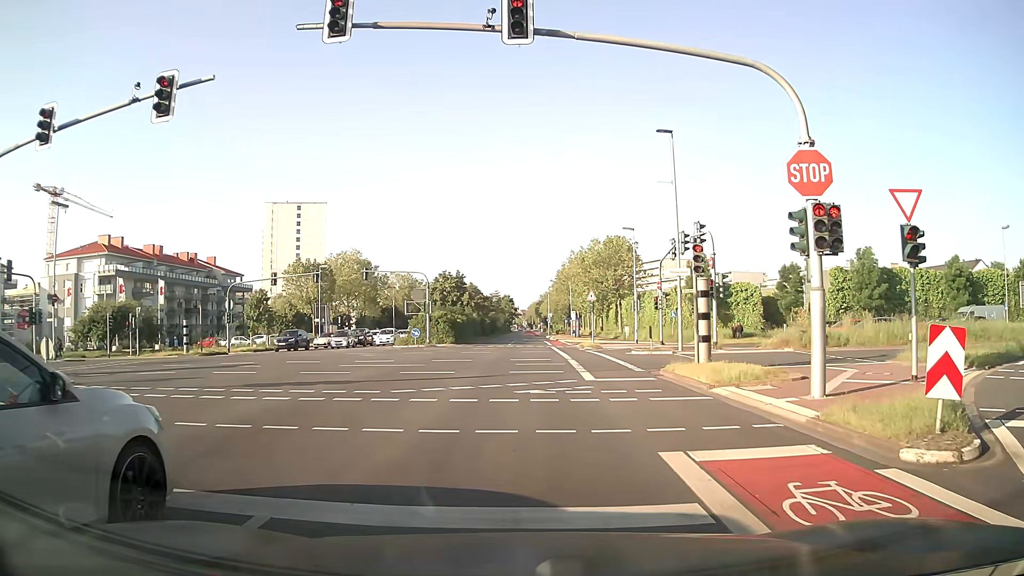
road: secondary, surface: asphalt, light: Day
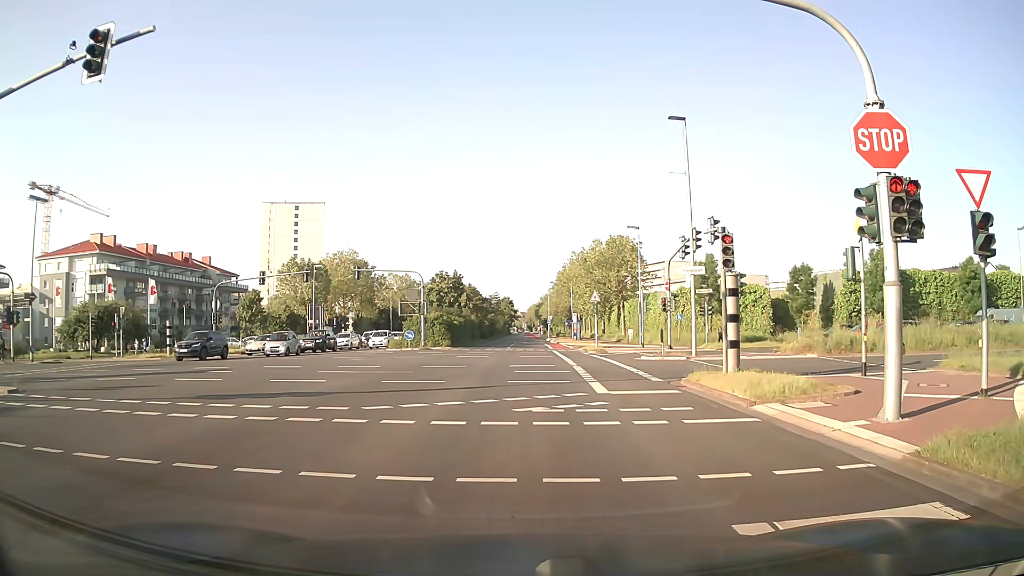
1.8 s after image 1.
(0.0, +2.3) m; +1°
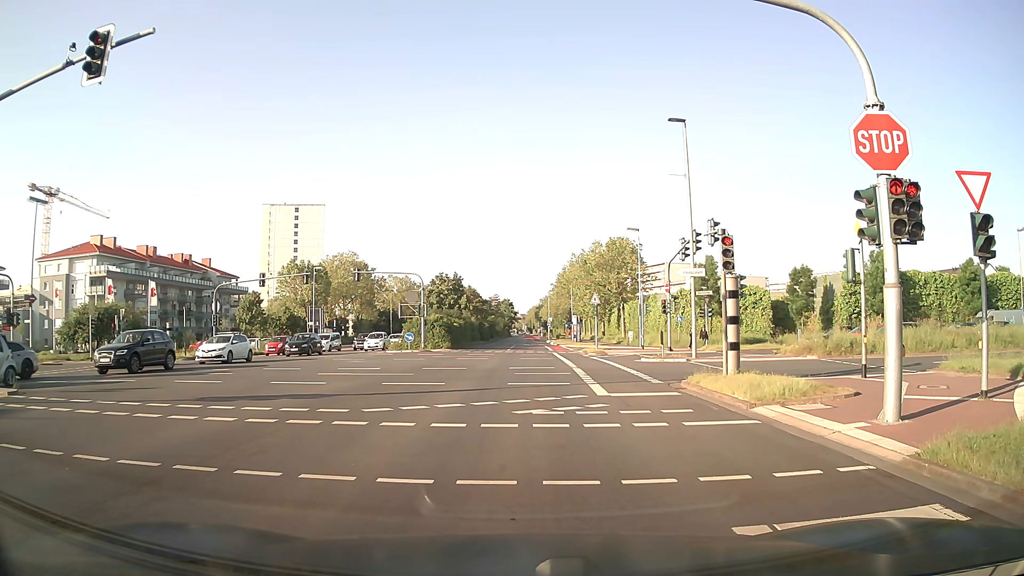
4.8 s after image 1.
(0.0, +0.1) m; 0°
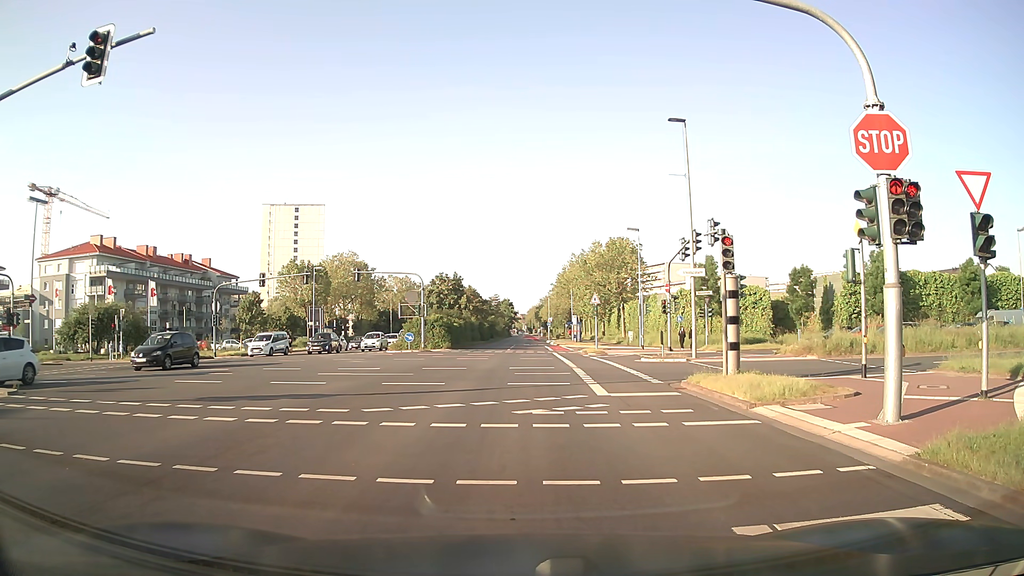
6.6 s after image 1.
(0.0, 0.0) m; 0°
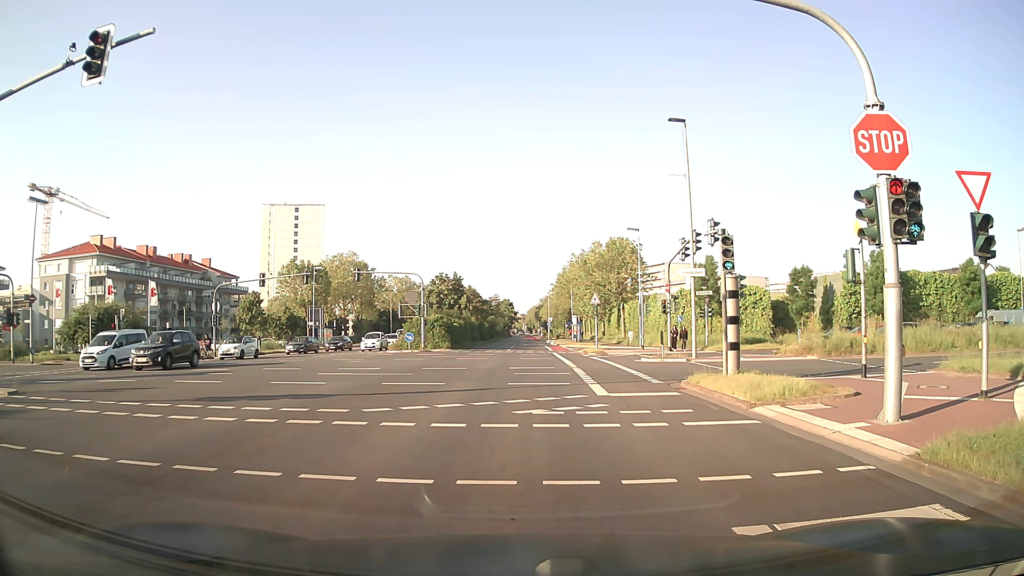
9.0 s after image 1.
(0.0, 0.0) m; 0°
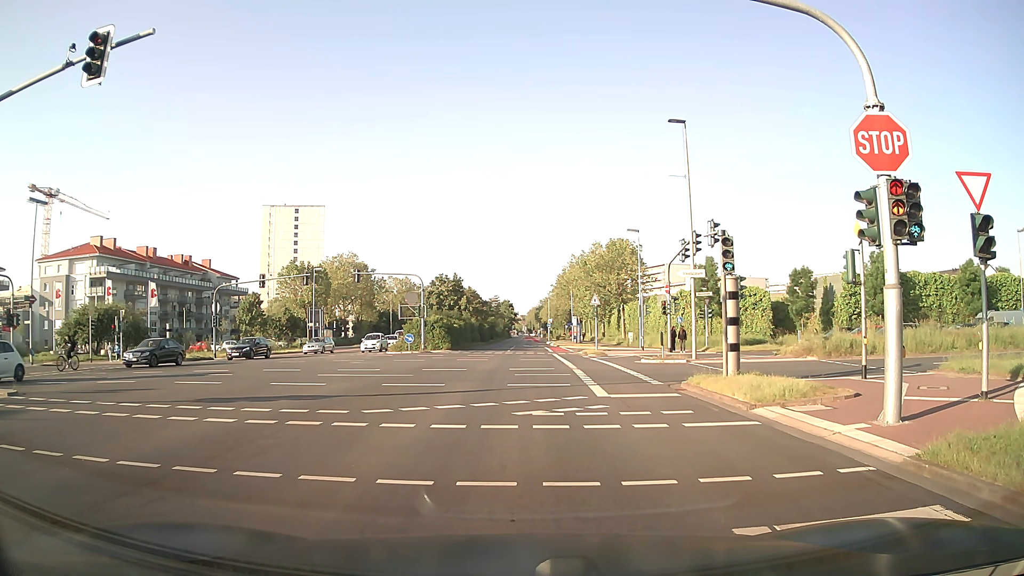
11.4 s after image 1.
(0.0, 0.0) m; 0°
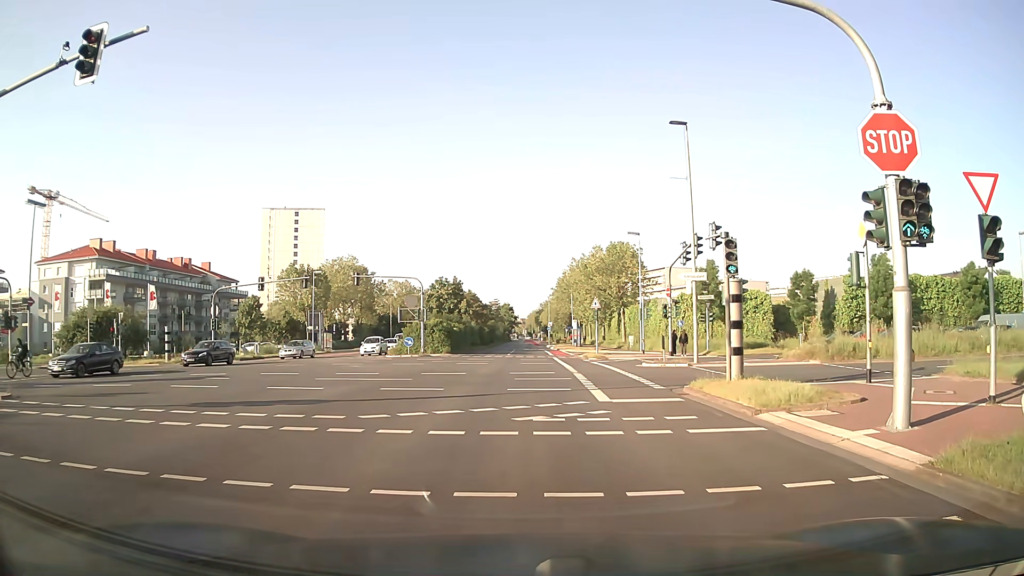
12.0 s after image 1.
(0.0, +0.3) m; 0°
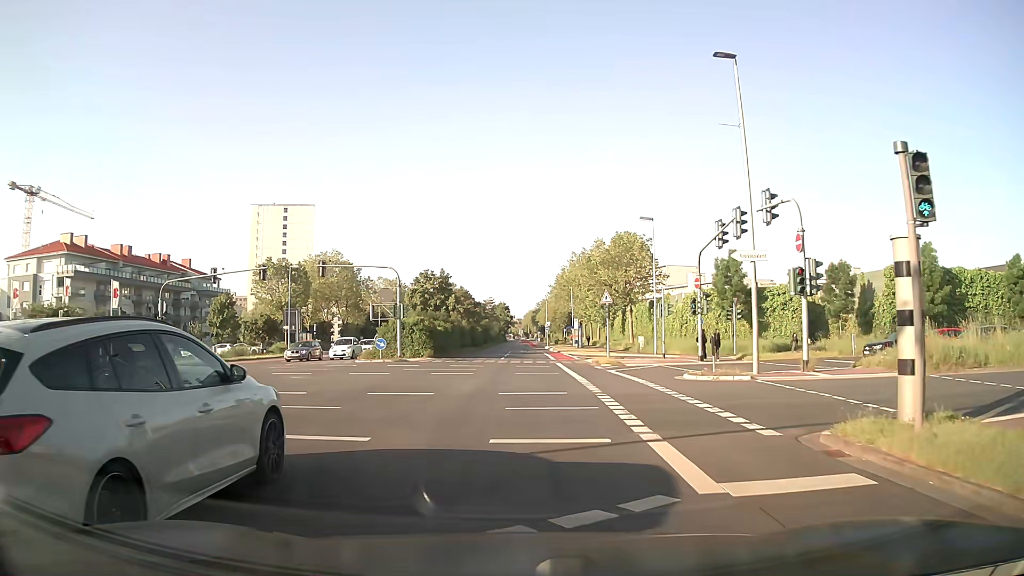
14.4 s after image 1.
(-0.1, +8.5) m; 0°
(0, +10) (0, +20) (0, +30) (0, +40) (0, +50) (0, +60) (0, +70) (0, +80) (0, +90) (0, +100) m
